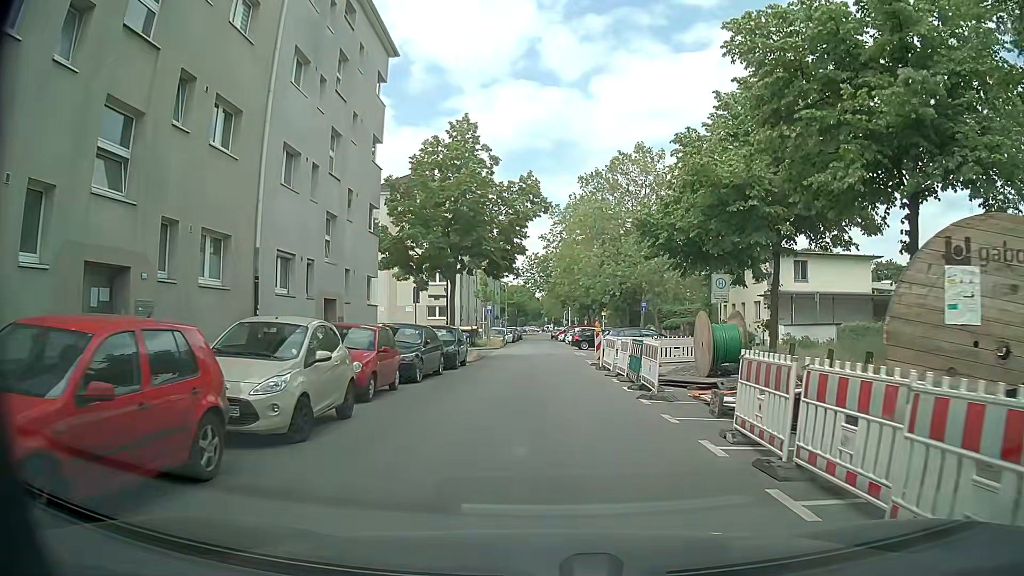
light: Day
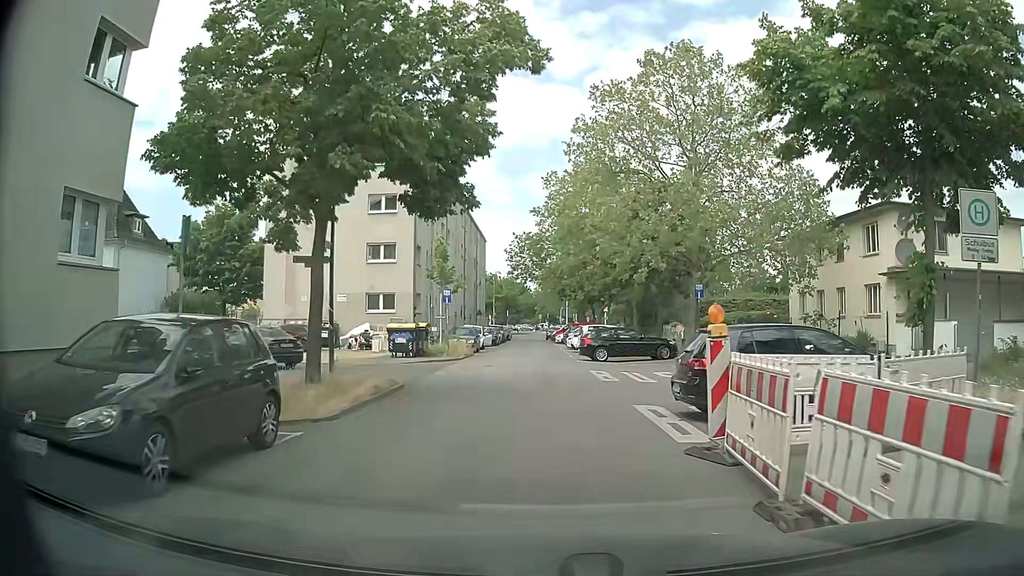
(0.0, +18.2) m; +1°
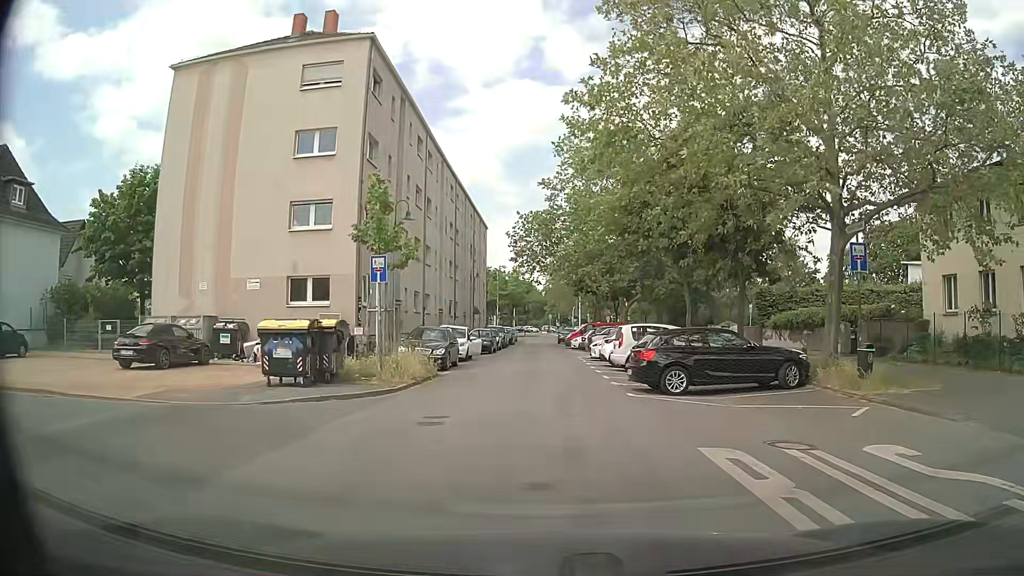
(-0.3, +14.1) m; -1°
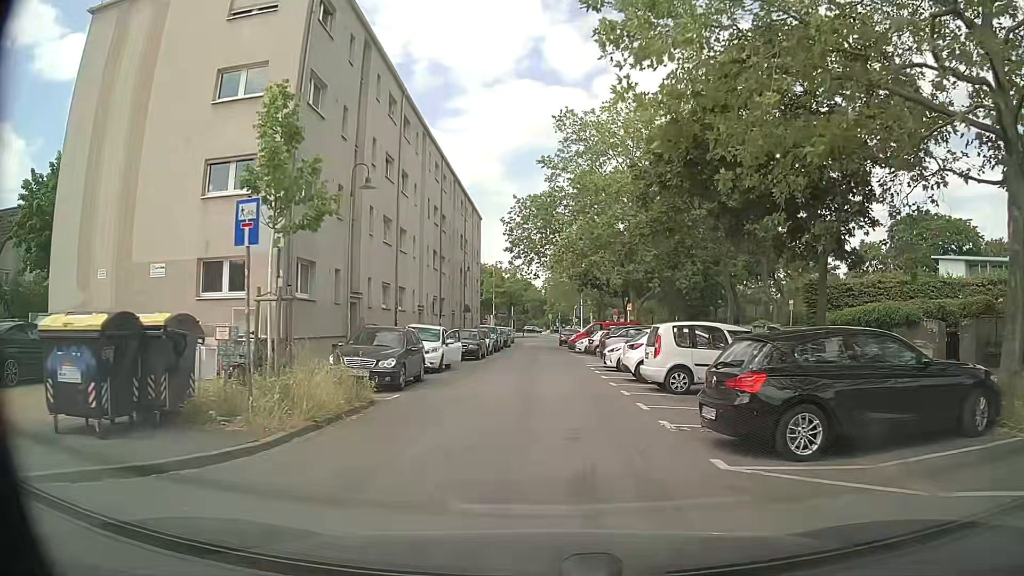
(-0.1, +7.4) m; 0°
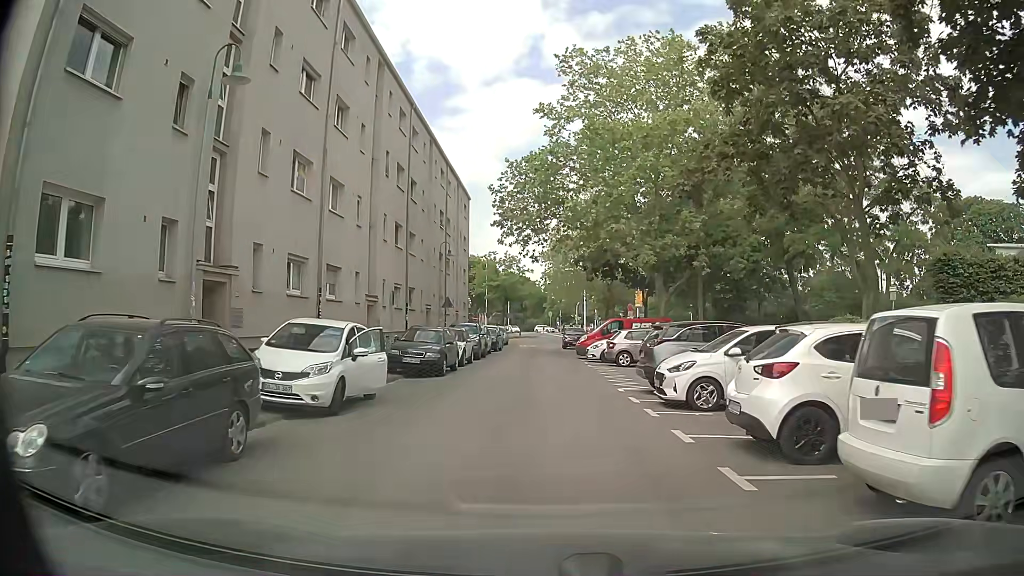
(-0.1, +11.3) m; +1°
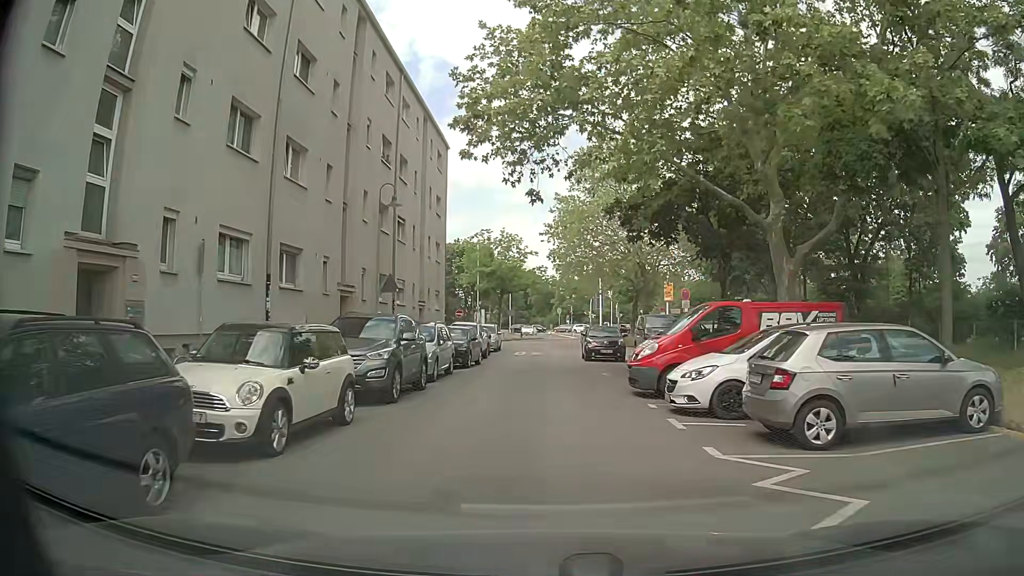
(-0.3, +18.5) m; -1°
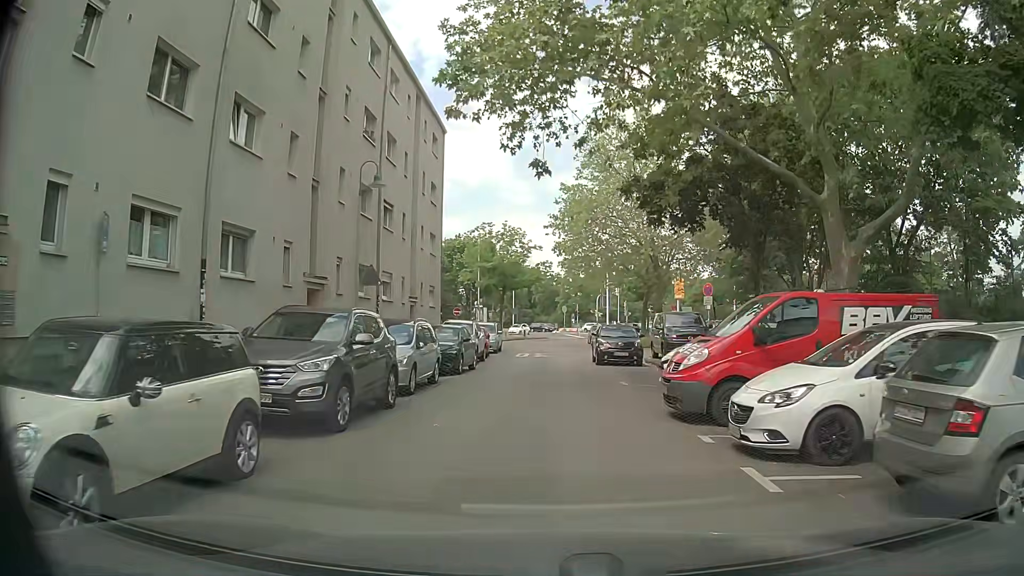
(-0.1, +3.7) m; -1°
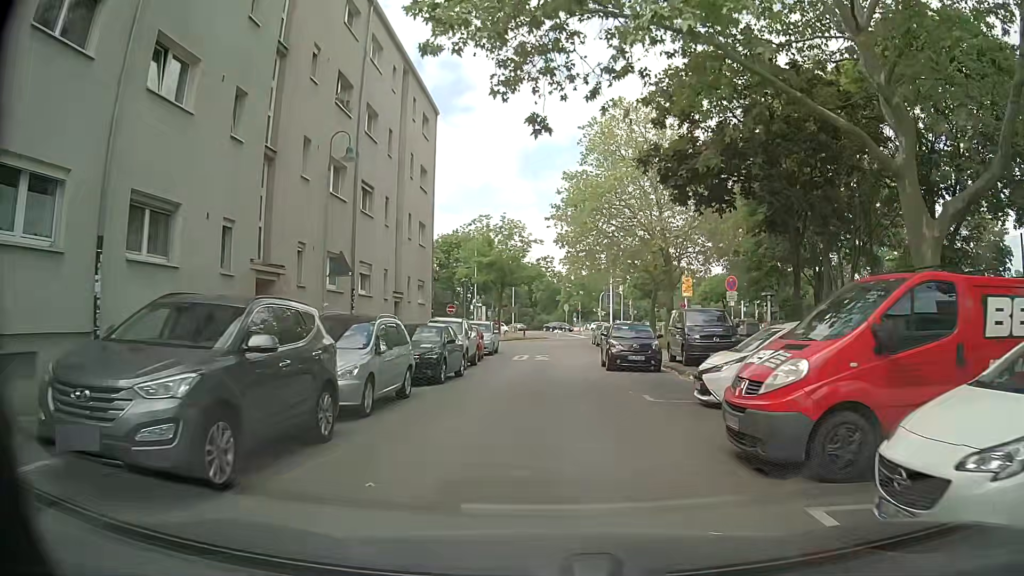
(0.0, +3.7) m; +1°
